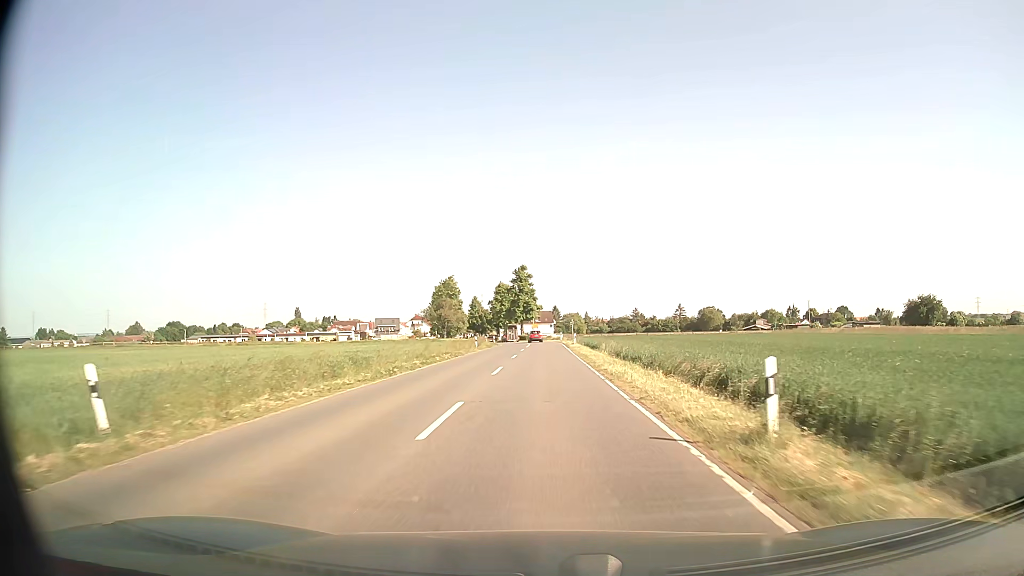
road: secondary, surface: asphalt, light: Day
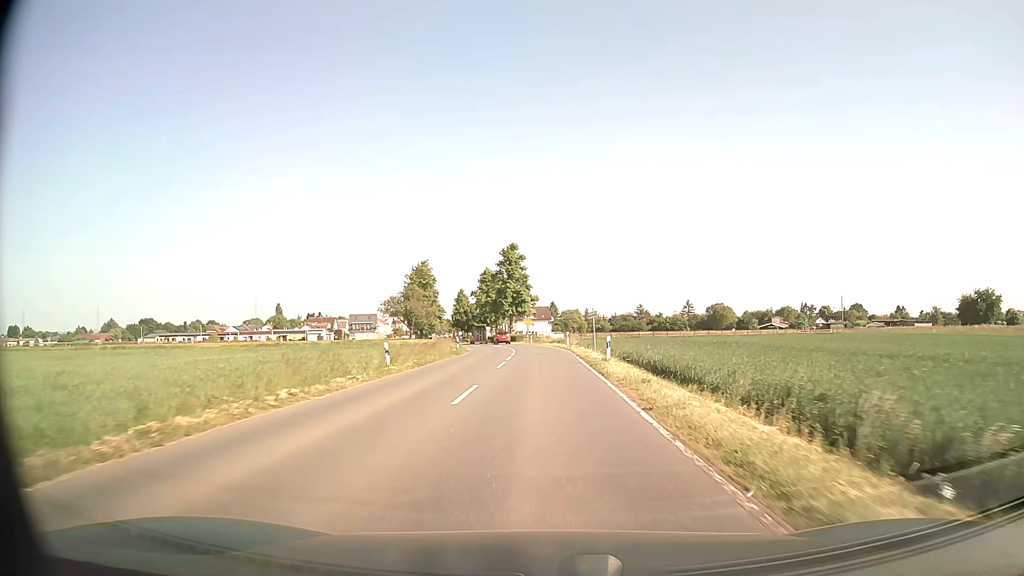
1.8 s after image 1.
(+0.1, +32.0) m; 0°
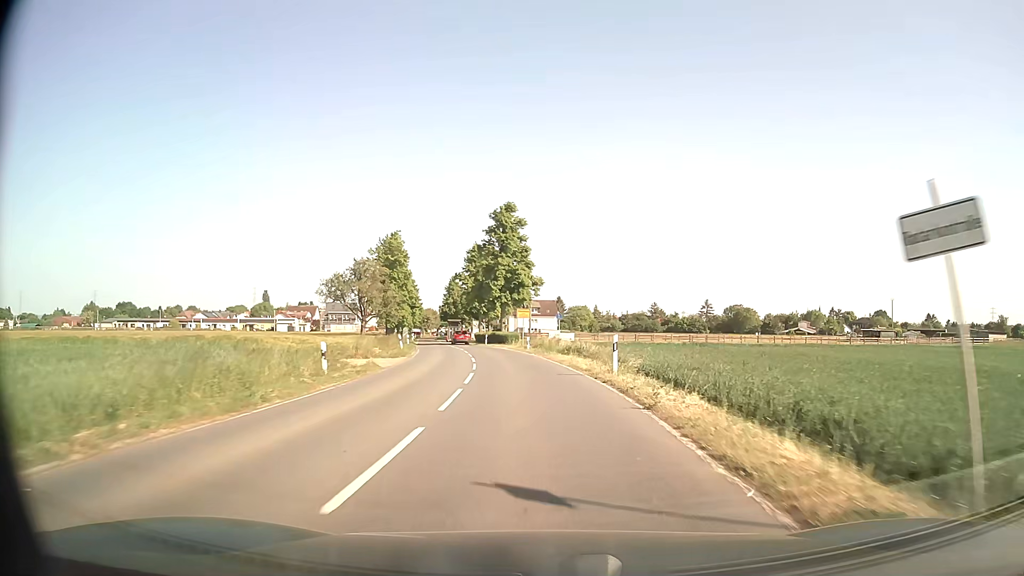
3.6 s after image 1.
(-0.1, +31.5) m; 0°
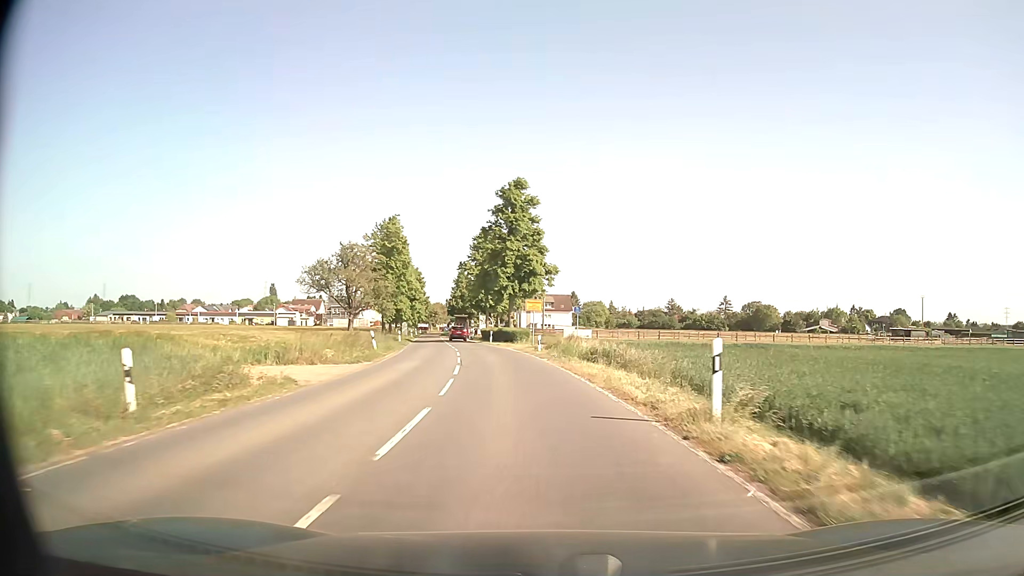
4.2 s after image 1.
(-0.1, +10.1) m; -1°
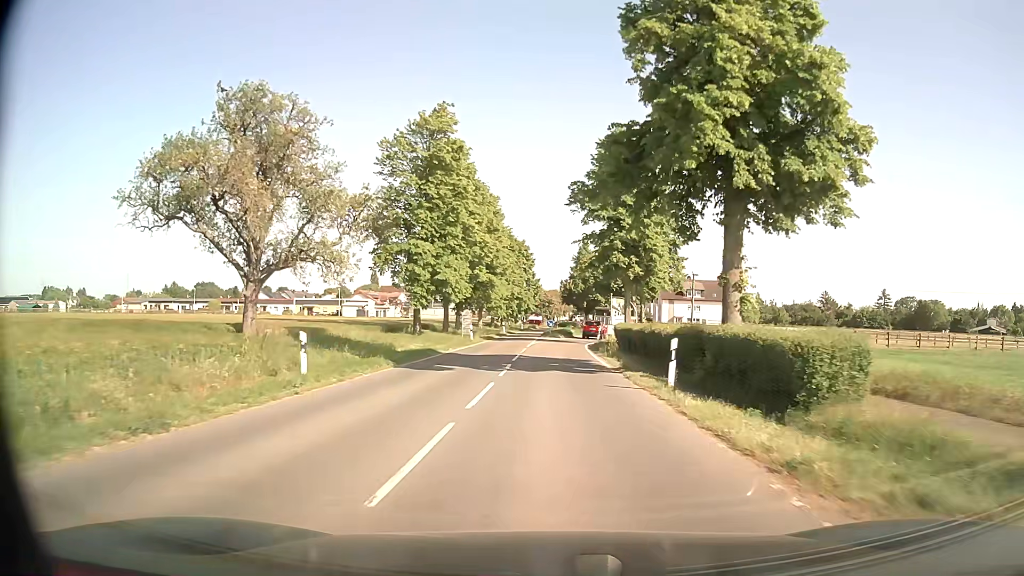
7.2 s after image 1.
(-4.1, +43.9) m; -11°
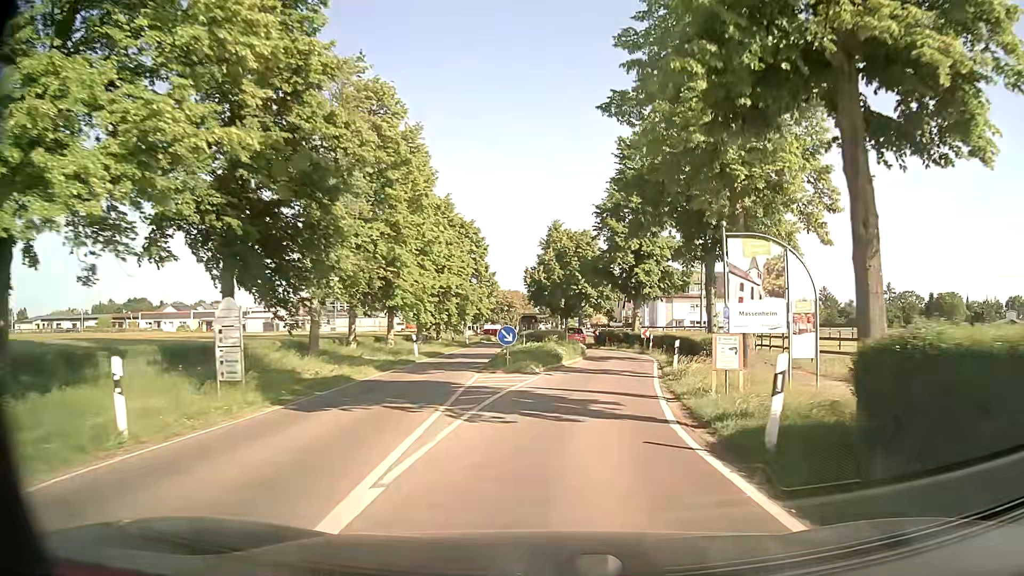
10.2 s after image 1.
(+0.2, +34.5) m; +2°
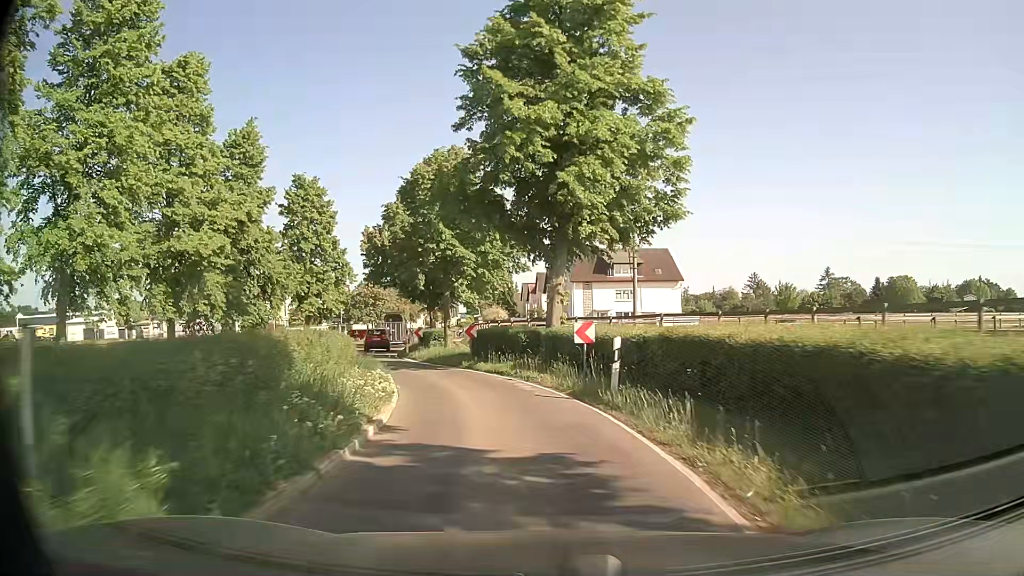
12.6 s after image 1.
(+3.2, +27.1) m; +9°
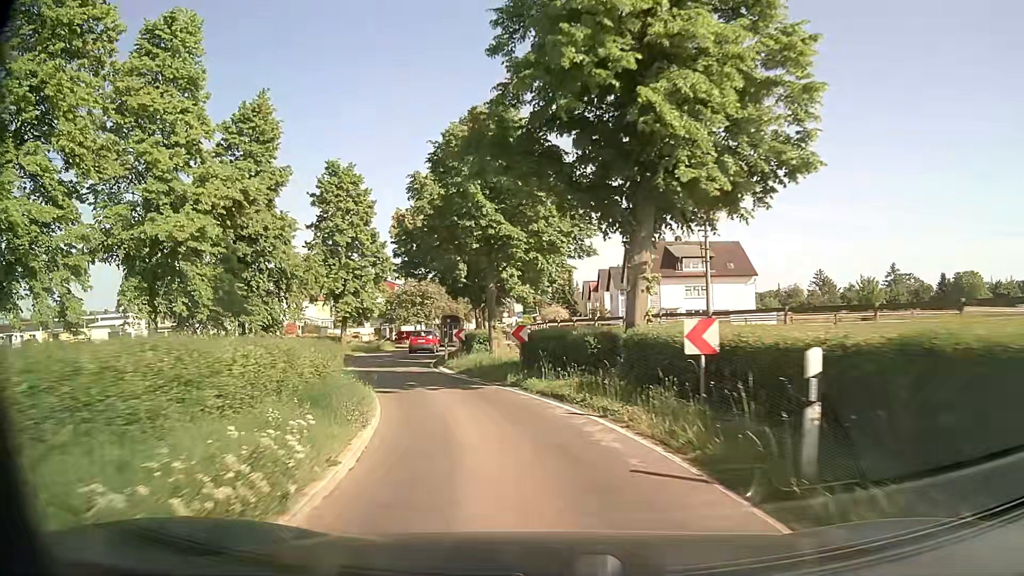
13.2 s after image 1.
(-0.3, +6.9) m; -5°
(-1, +10) (-3, +20) (-6, +29) (-8, +39) (-9, +49) (-10, +59) (-10, +69) (-9, +79) (-9, +89) (-10, +99) m
